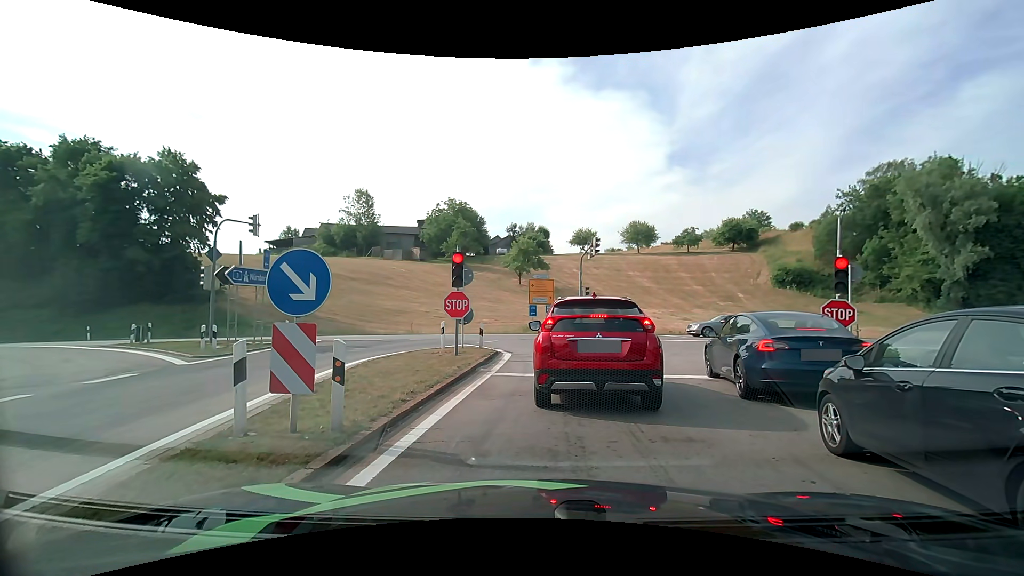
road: motorway_link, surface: asphalt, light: Day
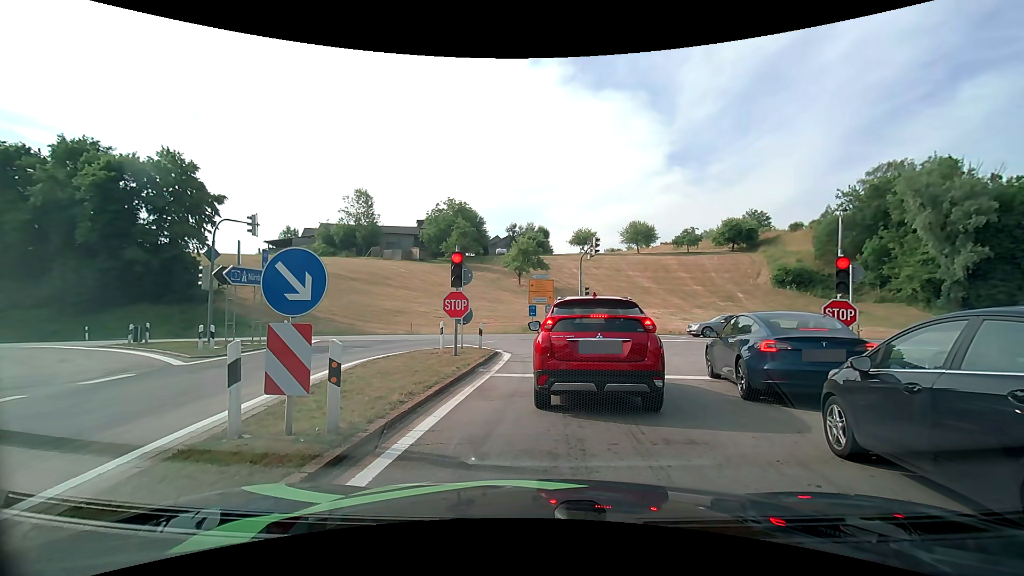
(0.0, +0.1) m; 0°
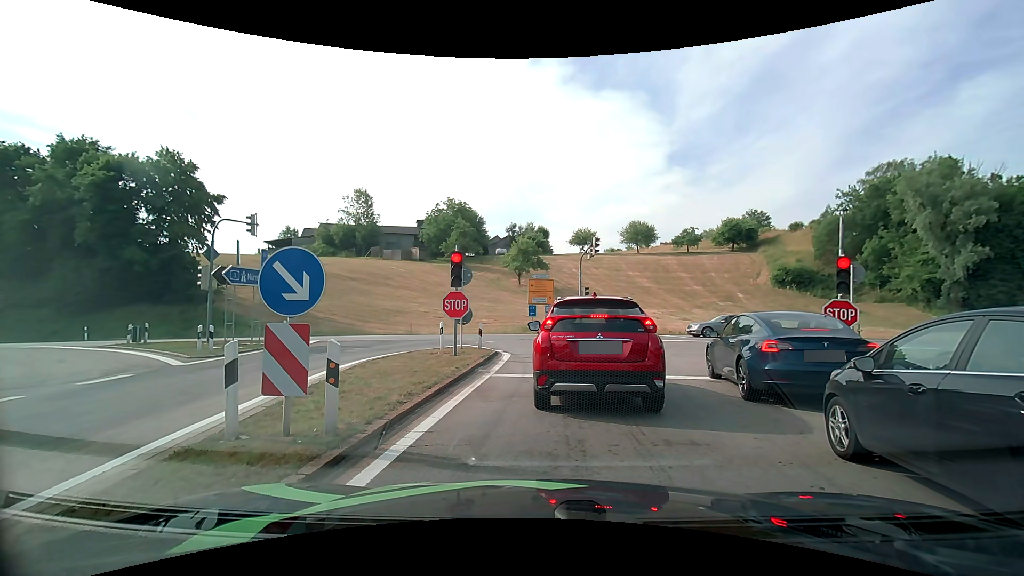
(0.0, +0.1) m; 0°
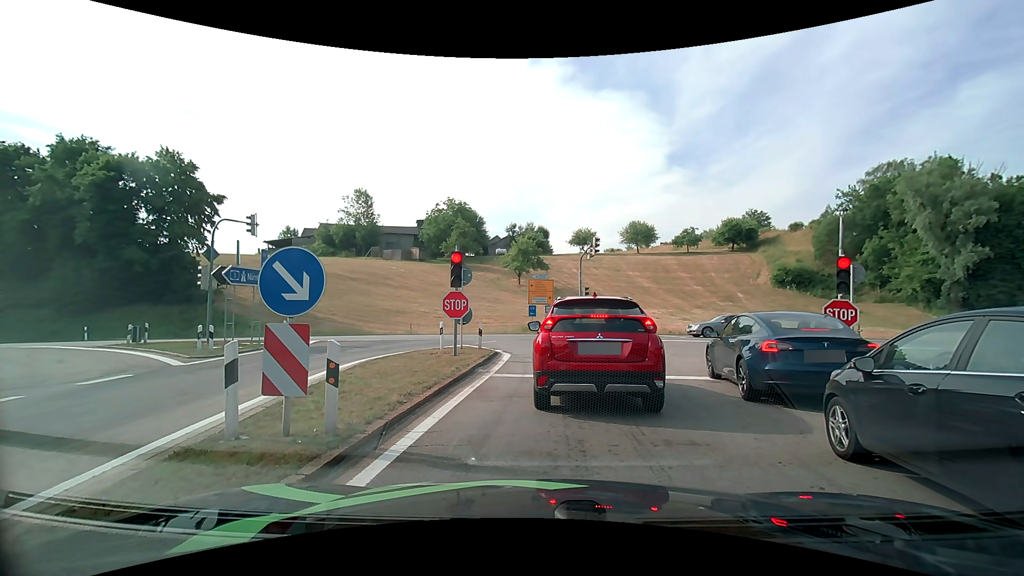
(0.0, 0.0) m; 0°
